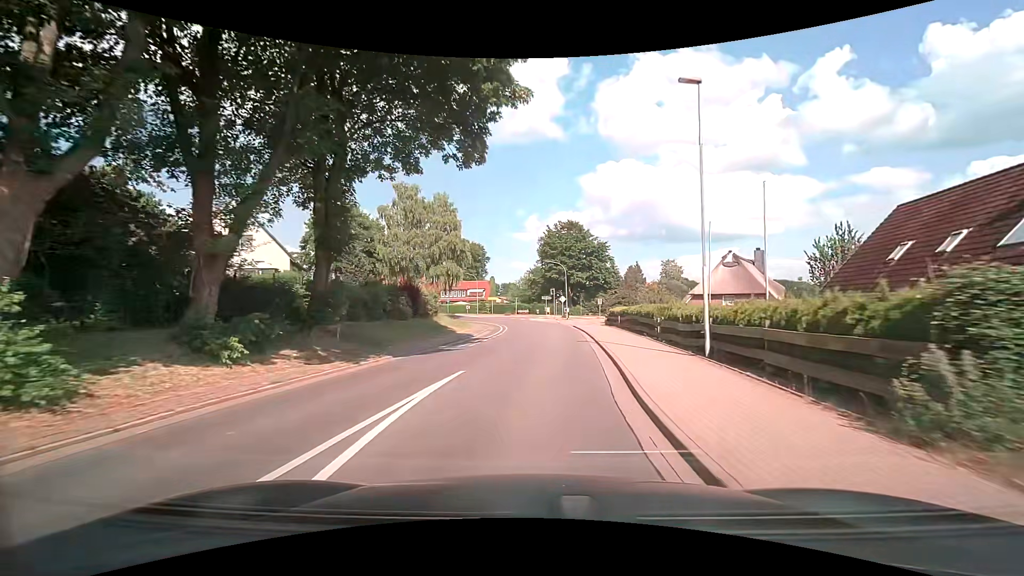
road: tertiary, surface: asphalt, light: Day
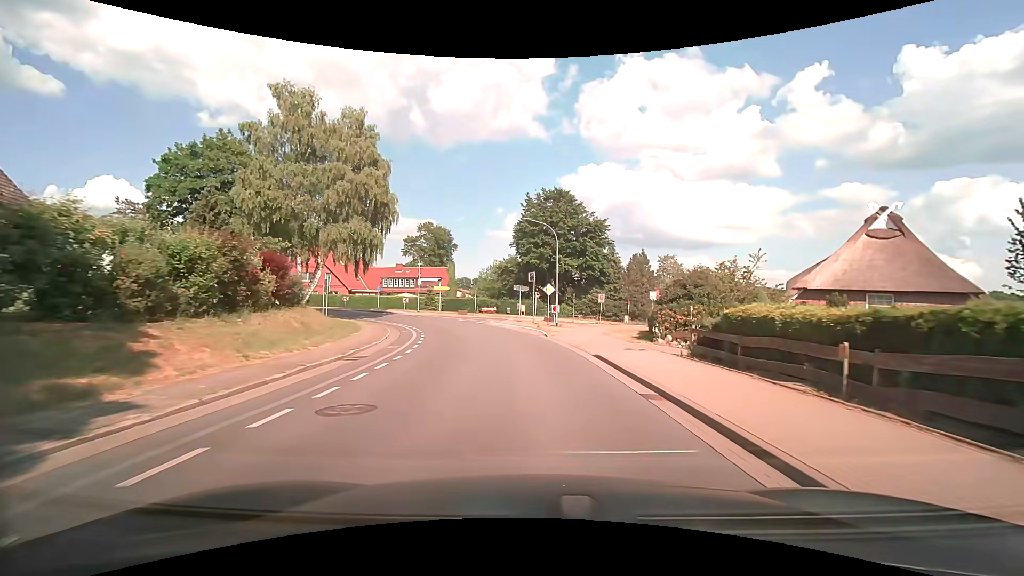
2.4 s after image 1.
(+0.9, +27.0) m; +3°
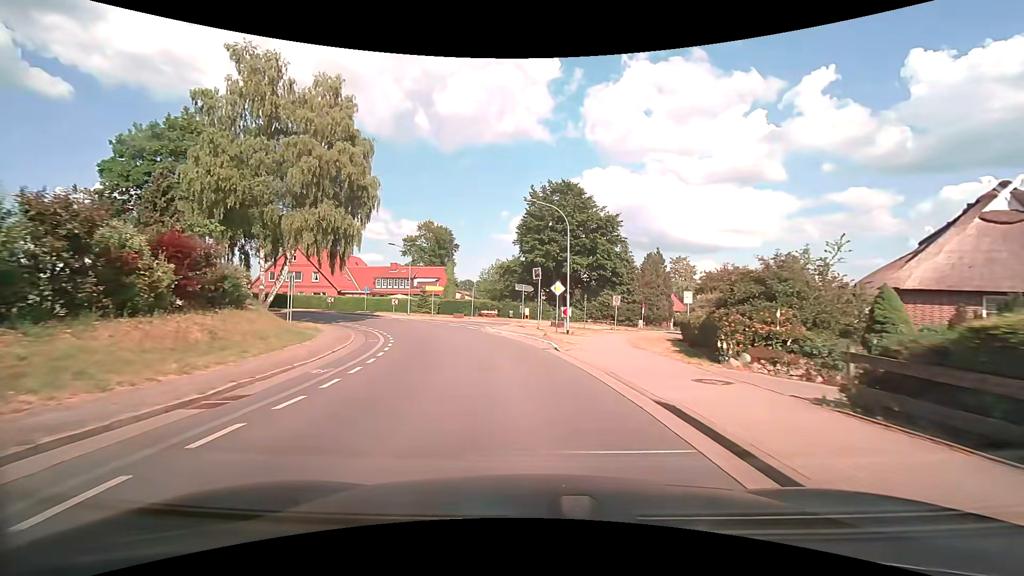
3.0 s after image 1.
(0.0, +6.5) m; 0°
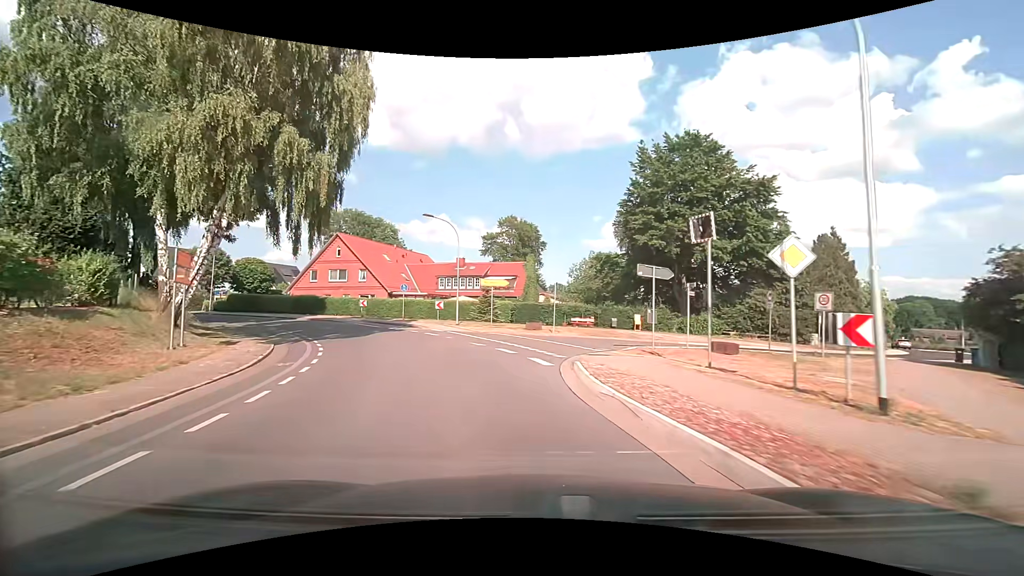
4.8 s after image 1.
(-1.2, +18.6) m; -9°
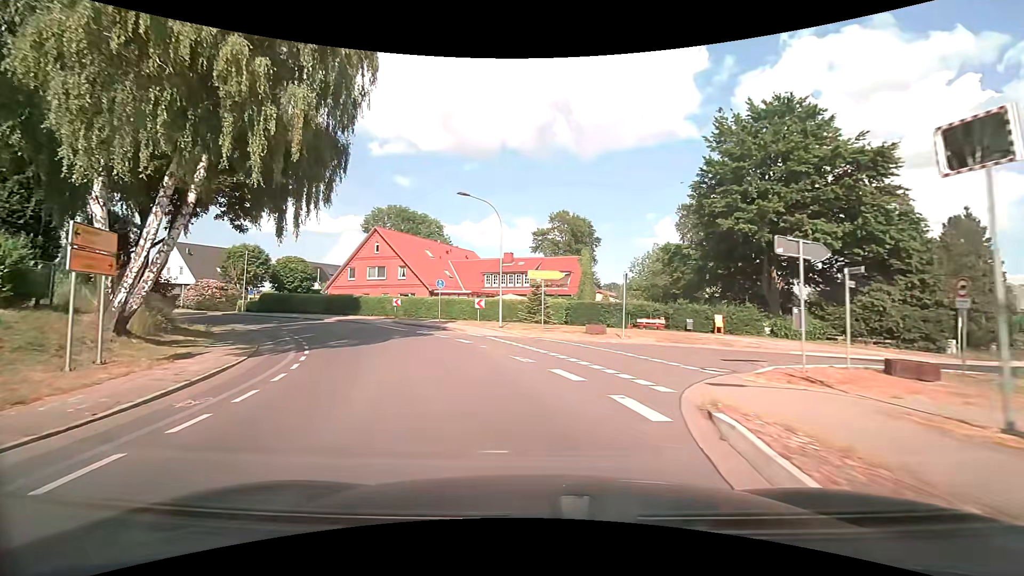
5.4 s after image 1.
(-0.3, +6.1) m; -6°
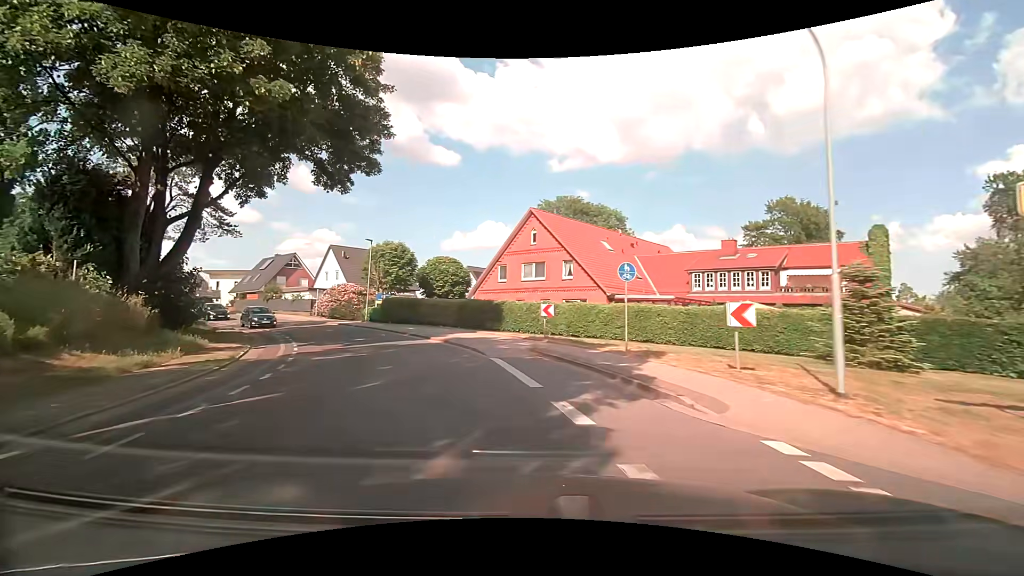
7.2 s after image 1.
(-2.7, +17.1) m; -20°
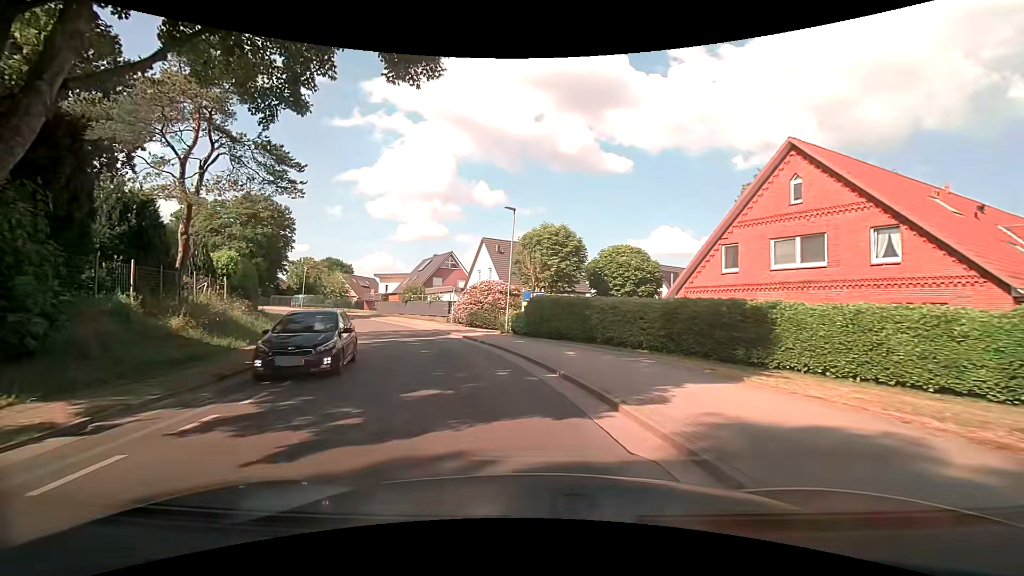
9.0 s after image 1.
(-2.8, +15.3) m; -20°
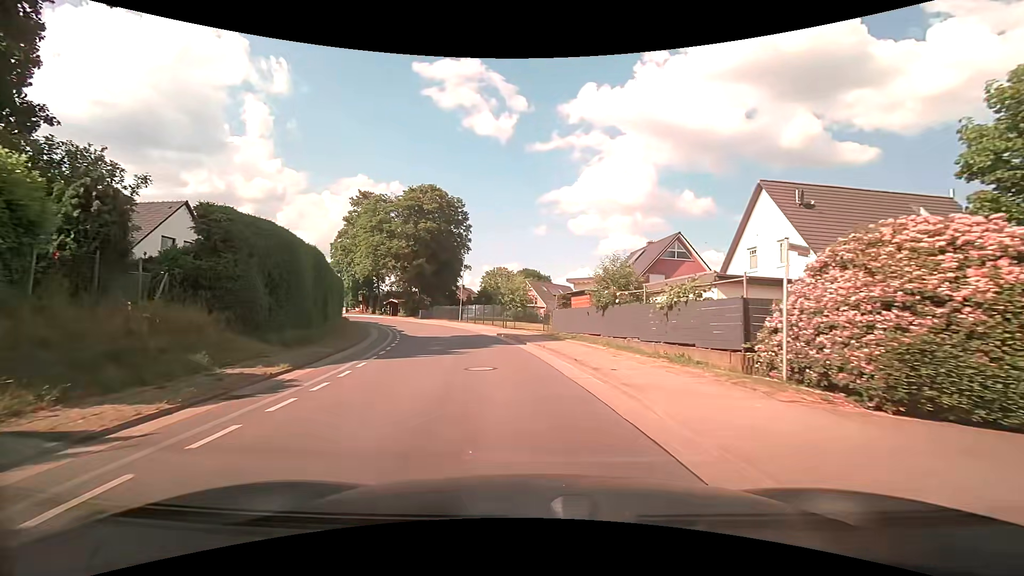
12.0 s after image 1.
(-5.4, +26.2) m; -23°
(0, +10) (-2, +20) (-4, +30) (-7, +39) (-11, +48) (-15, +57) (-21, +66) (-28, +73) (-35, +80) (-43, +86) m
